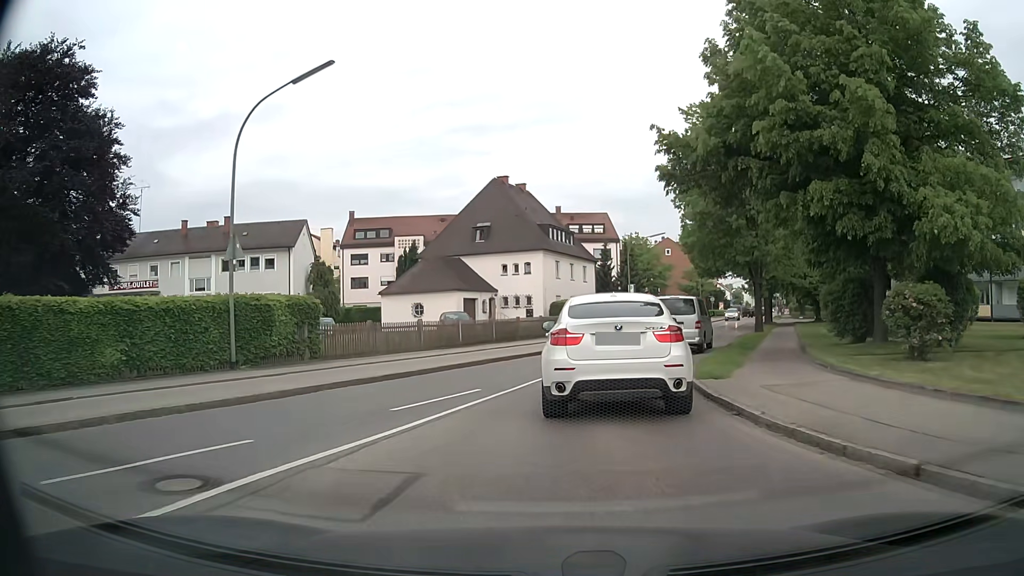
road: tertiary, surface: asphalt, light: Day
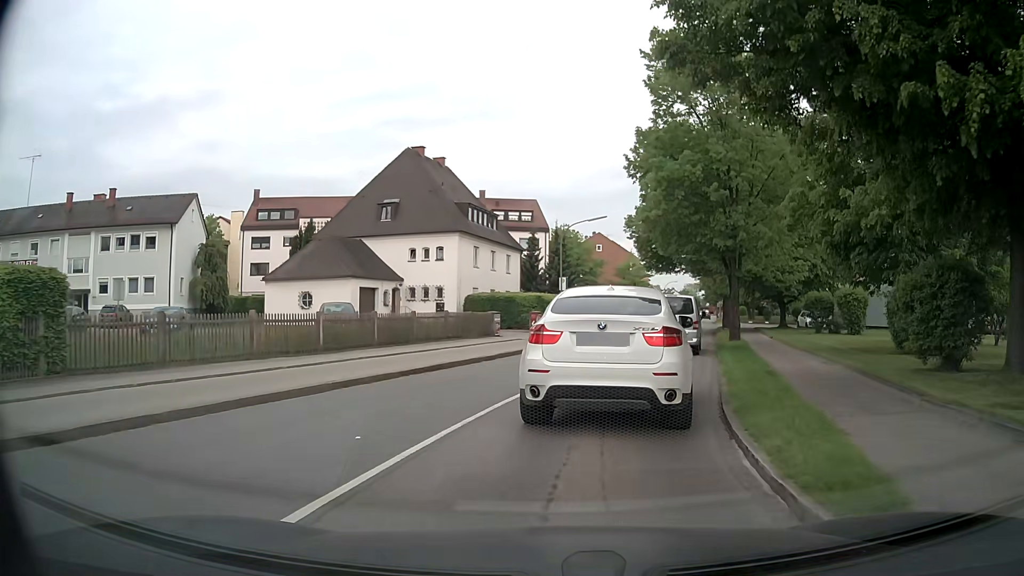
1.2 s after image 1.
(+0.4, +9.1) m; +7°
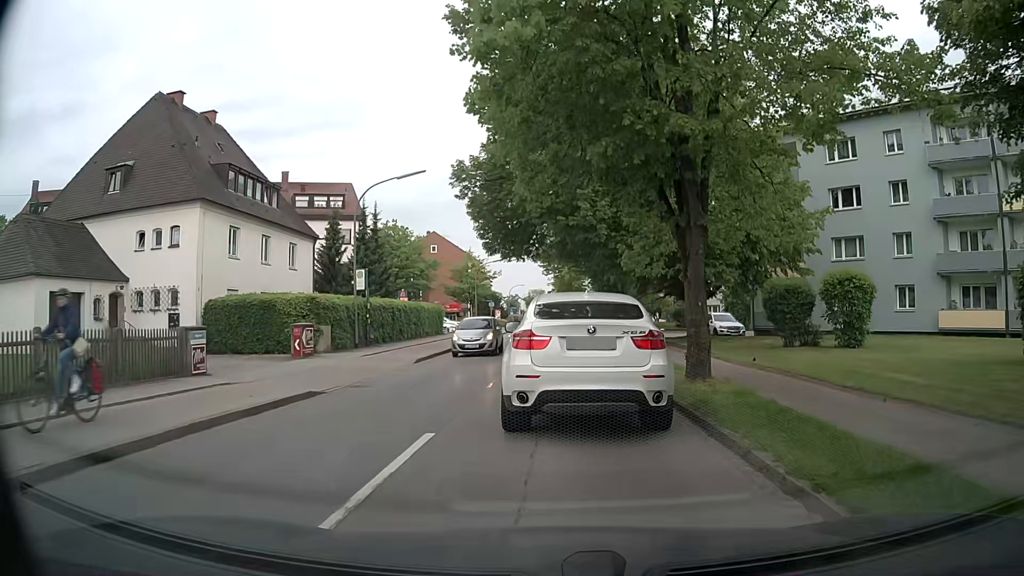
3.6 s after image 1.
(+1.9, +16.6) m; +12°
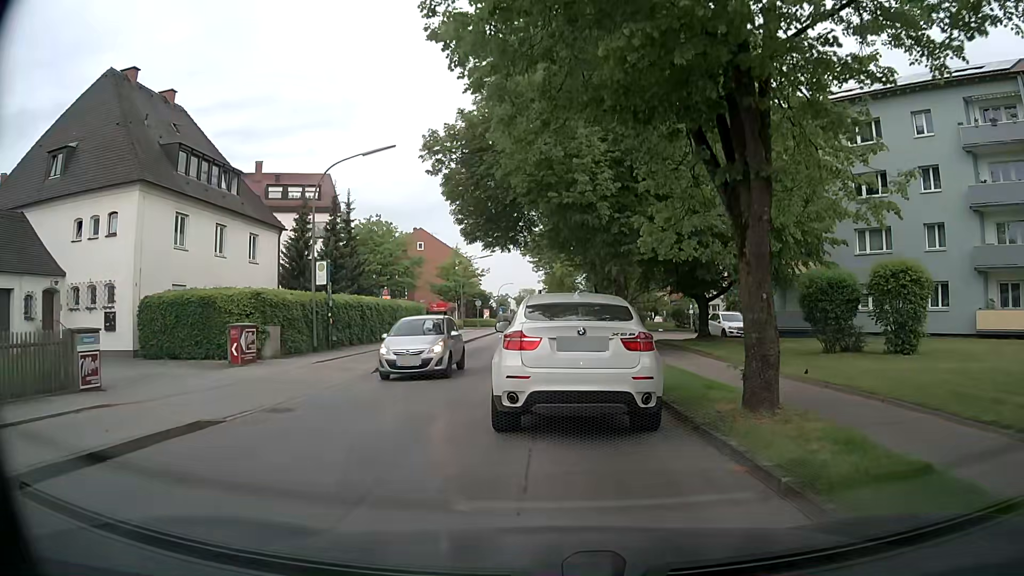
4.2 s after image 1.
(+0.1, +4.3) m; +1°
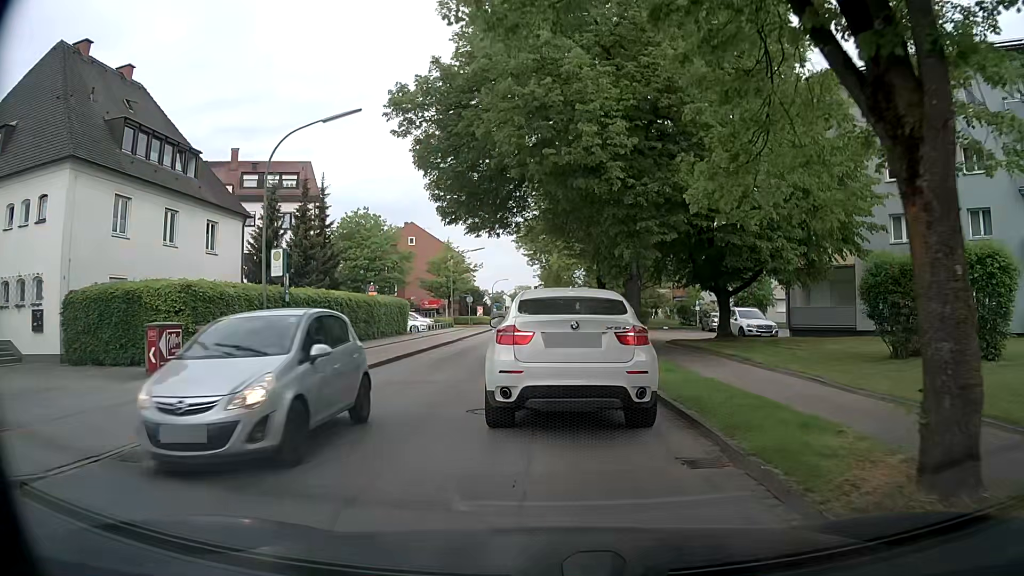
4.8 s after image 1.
(0.0, +4.3) m; 0°
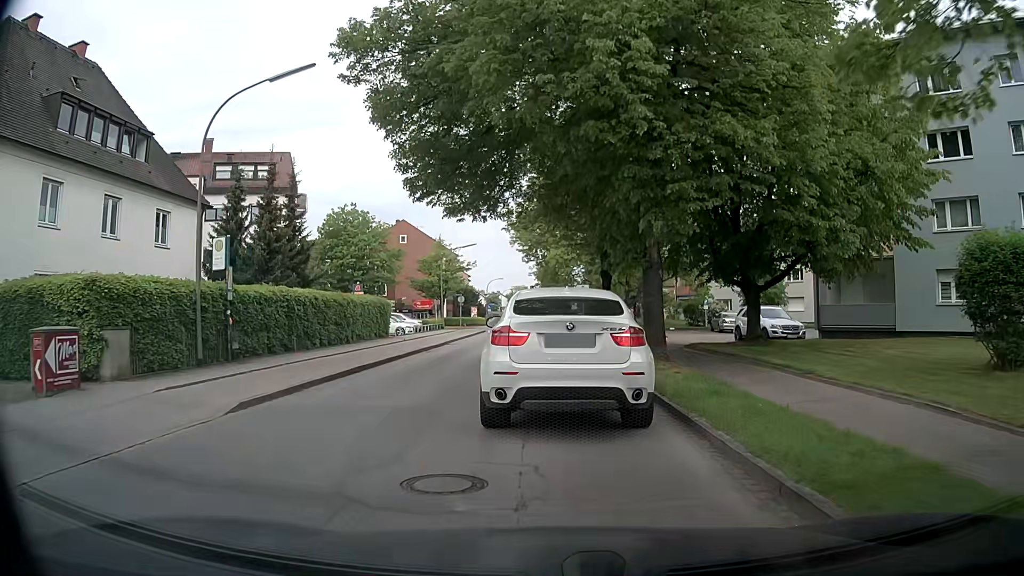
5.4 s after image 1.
(+0.1, +4.1) m; +1°
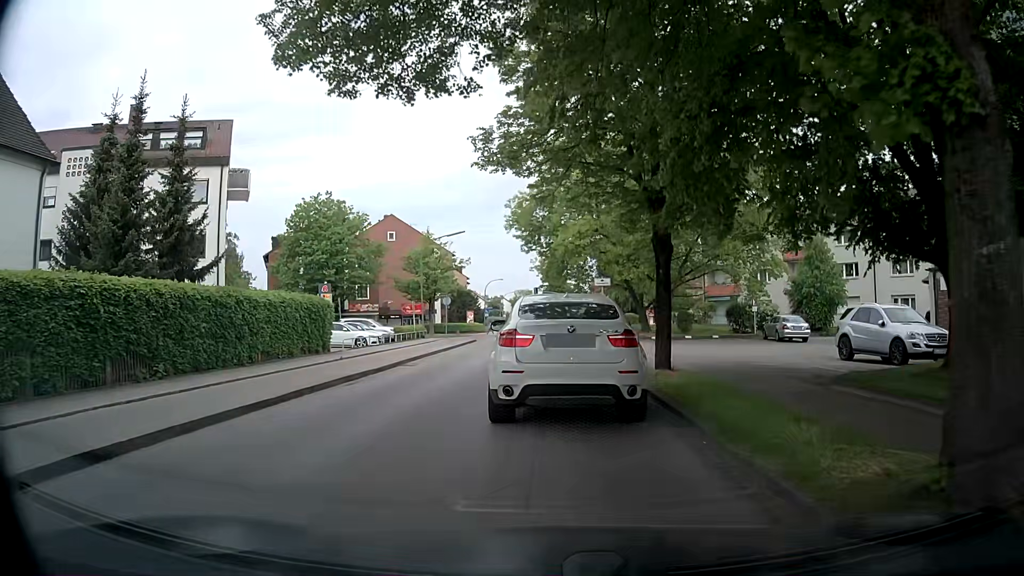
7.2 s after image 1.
(-0.1, +11.7) m; -1°
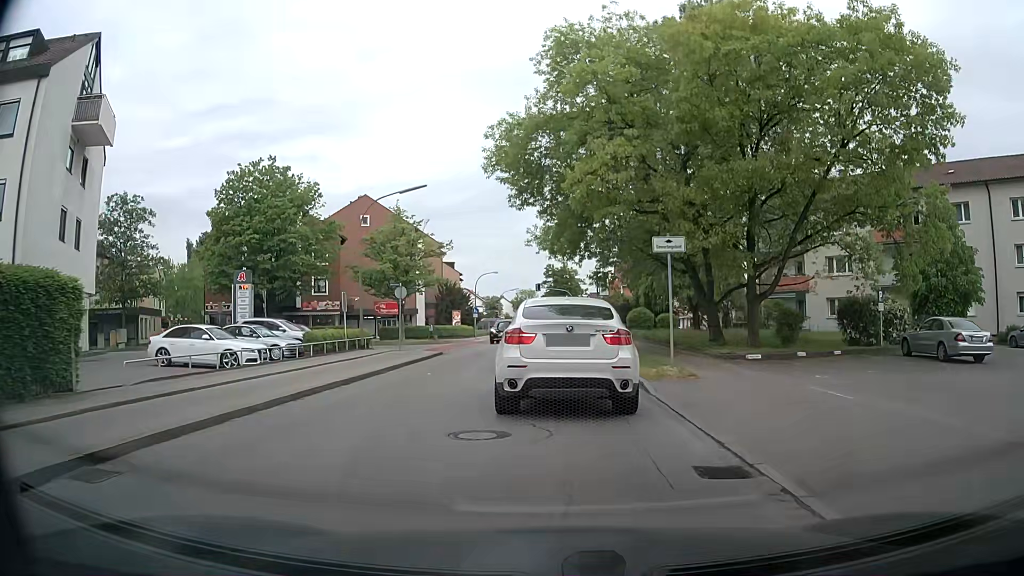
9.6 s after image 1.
(-0.1, +16.8) m; 0°
(0, +10) (0, +20) (0, +30) (0, +40) (-4, +48) (-14, +48) (-23, +44) (-32, +38) (-40, +34) (-49, +29) m
